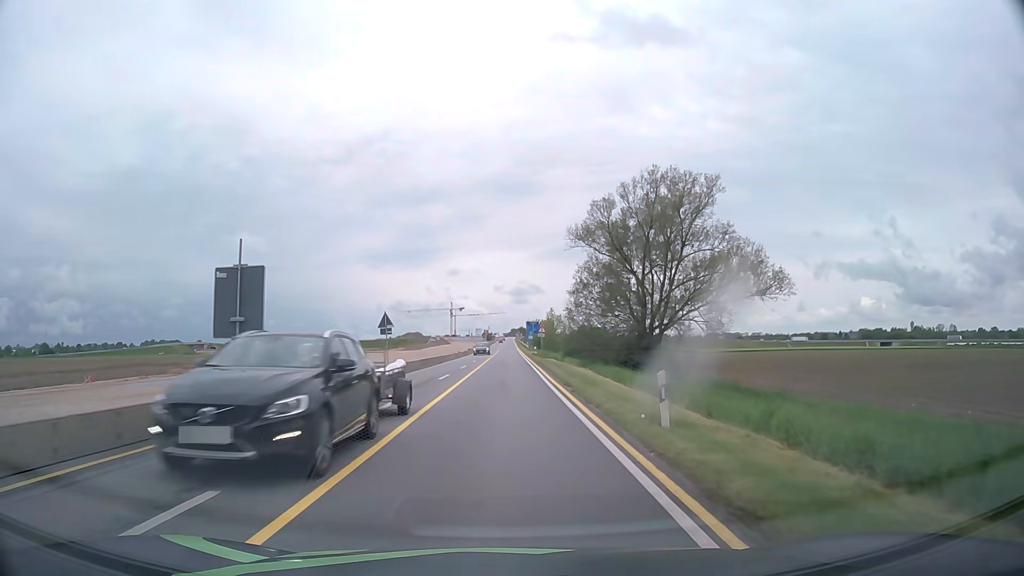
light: Day
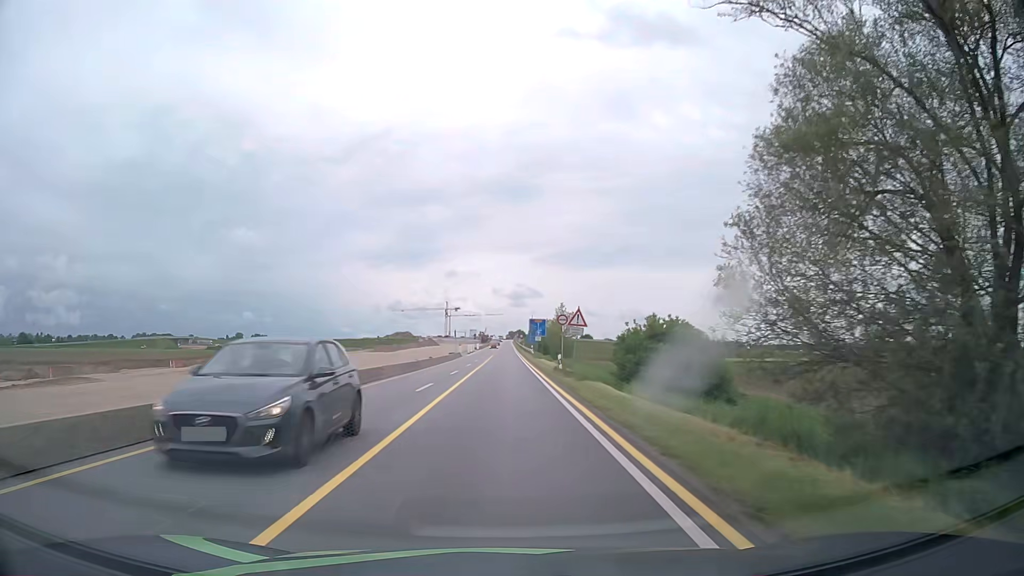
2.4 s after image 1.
(0.0, +30.4) m; 0°
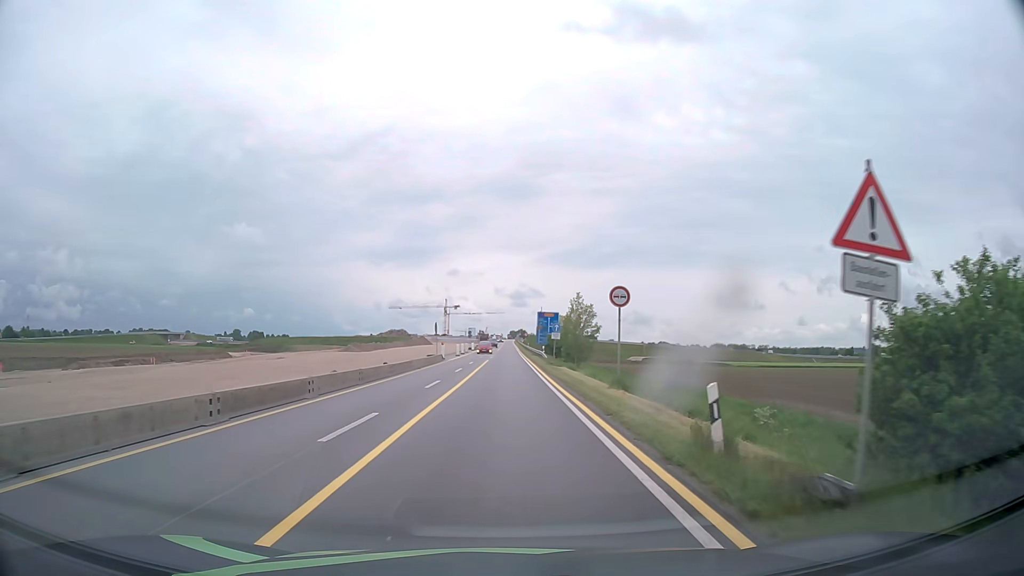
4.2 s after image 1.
(0.0, +22.8) m; 0°
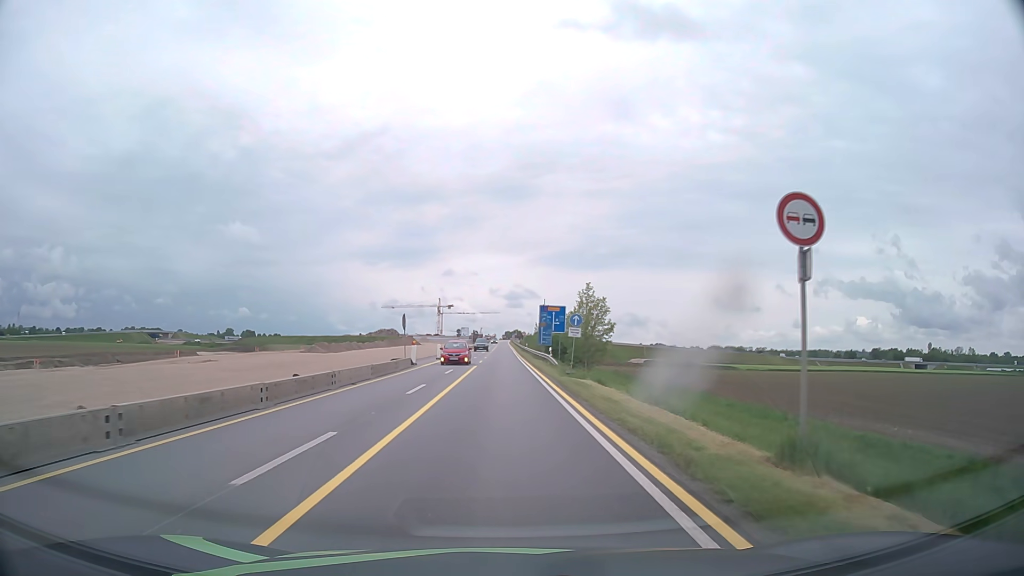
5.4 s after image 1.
(0.0, +15.2) m; +1°
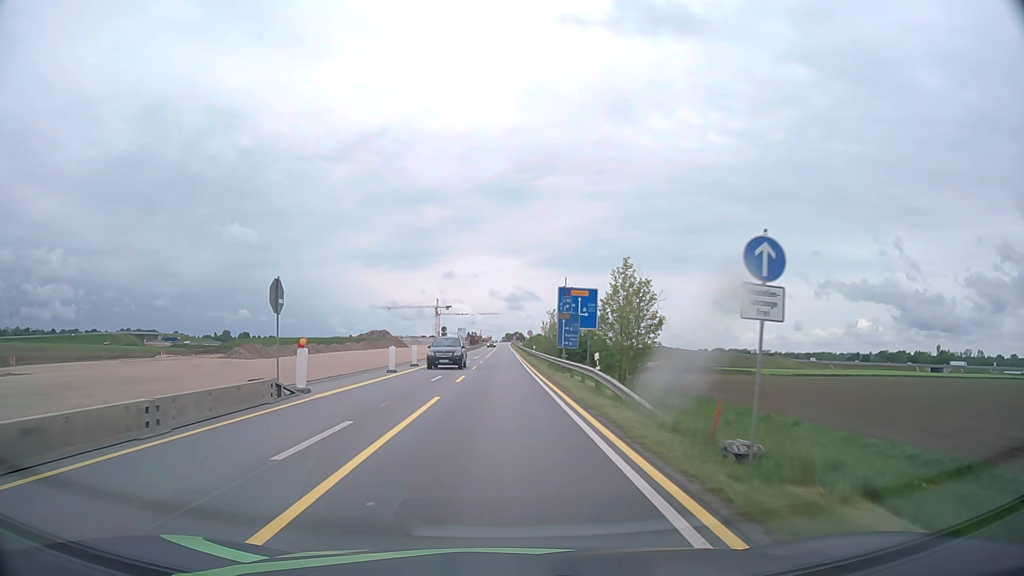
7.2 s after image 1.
(0.0, +22.8) m; 0°
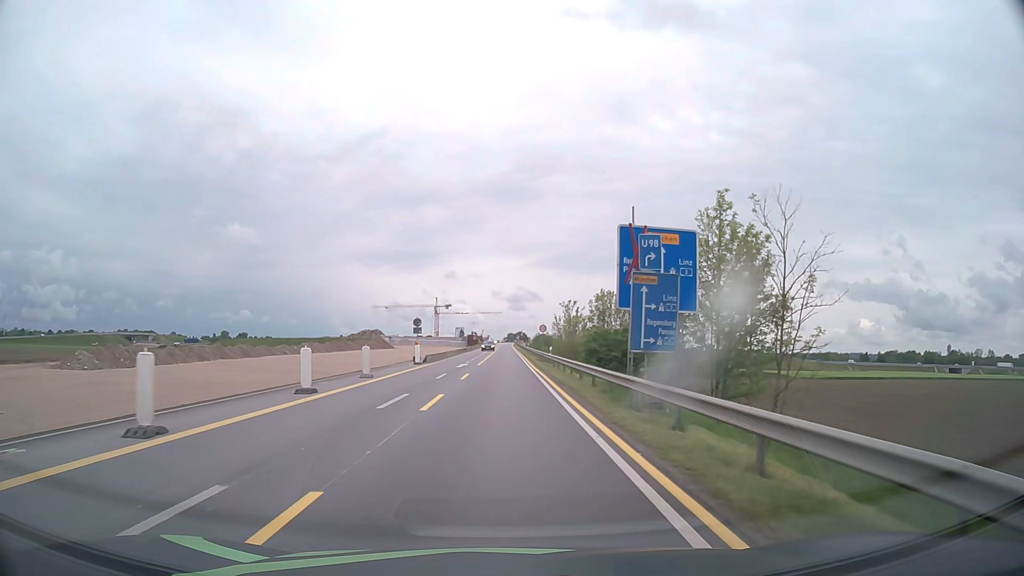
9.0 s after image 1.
(0.0, +22.8) m; 0°
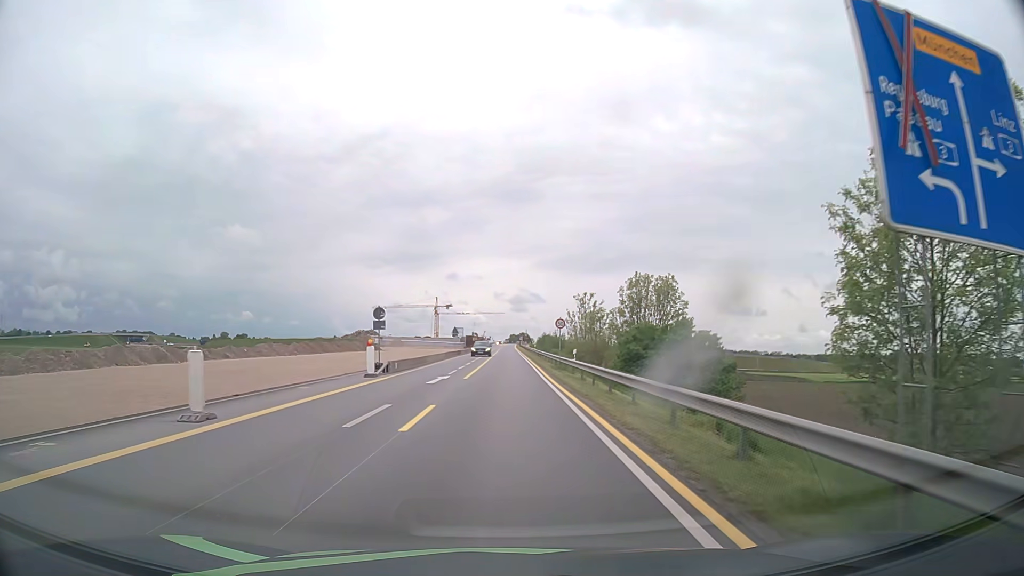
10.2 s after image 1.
(0.0, +15.2) m; 0°
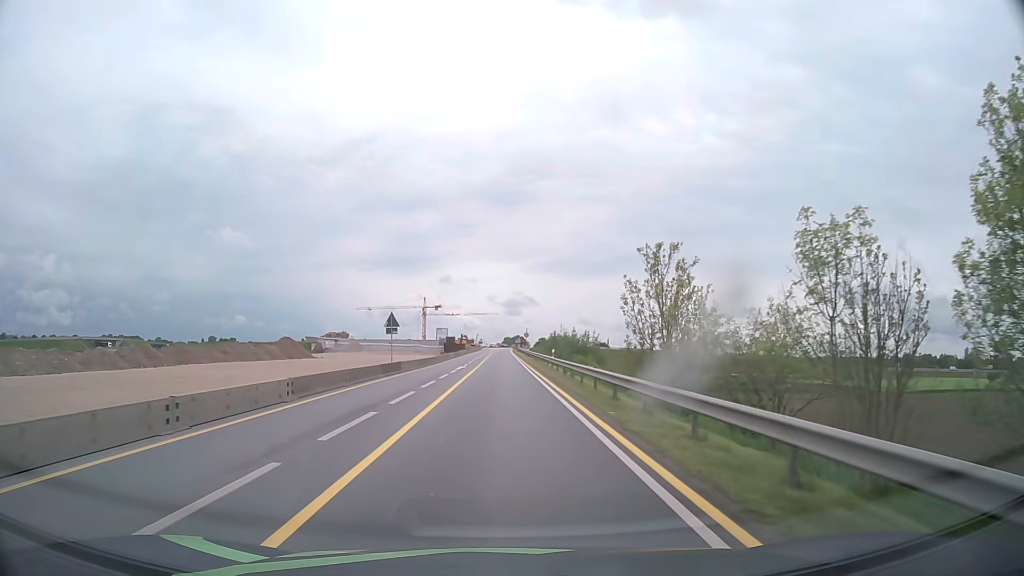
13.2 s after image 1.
(+0.1, +38.0) m; +1°
(0, +10) (0, +20) (0, +30) (0, +40) (0, +50) (0, +60) (0, +70) (-1, +80) (-1, +90) (-1, +100) m
